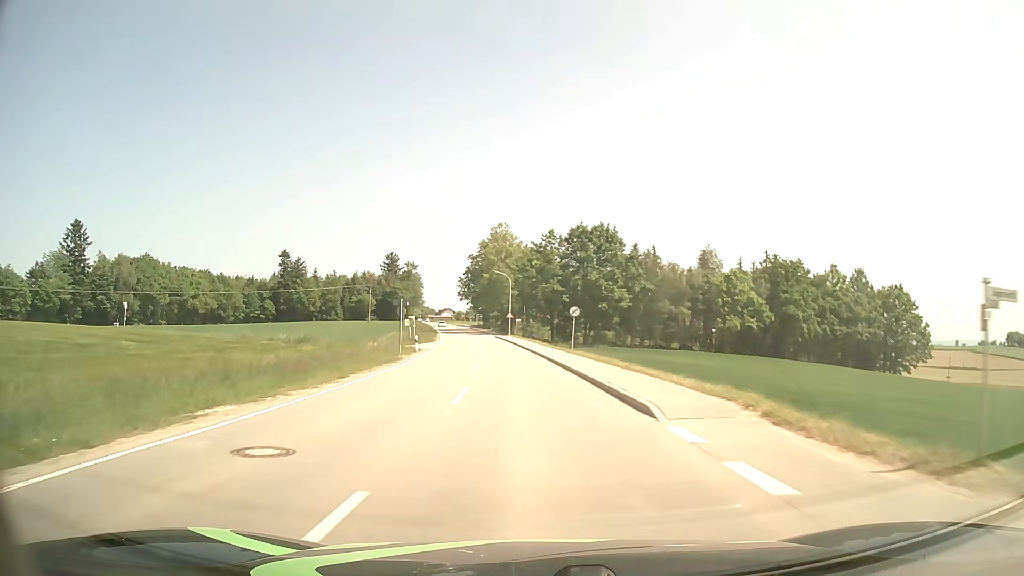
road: tertiary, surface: asphalt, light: Day
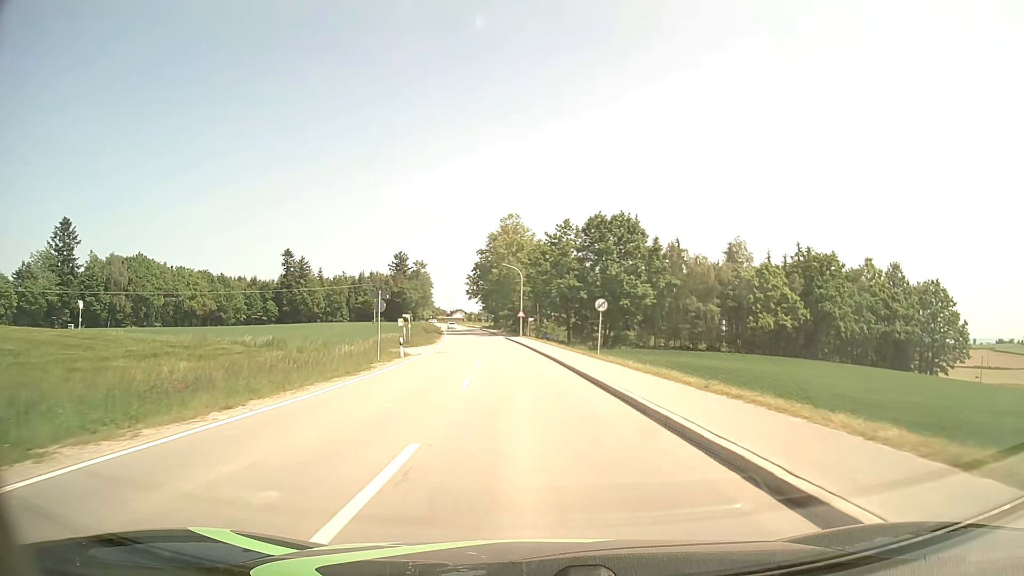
(-0.1, +9.1) m; -1°
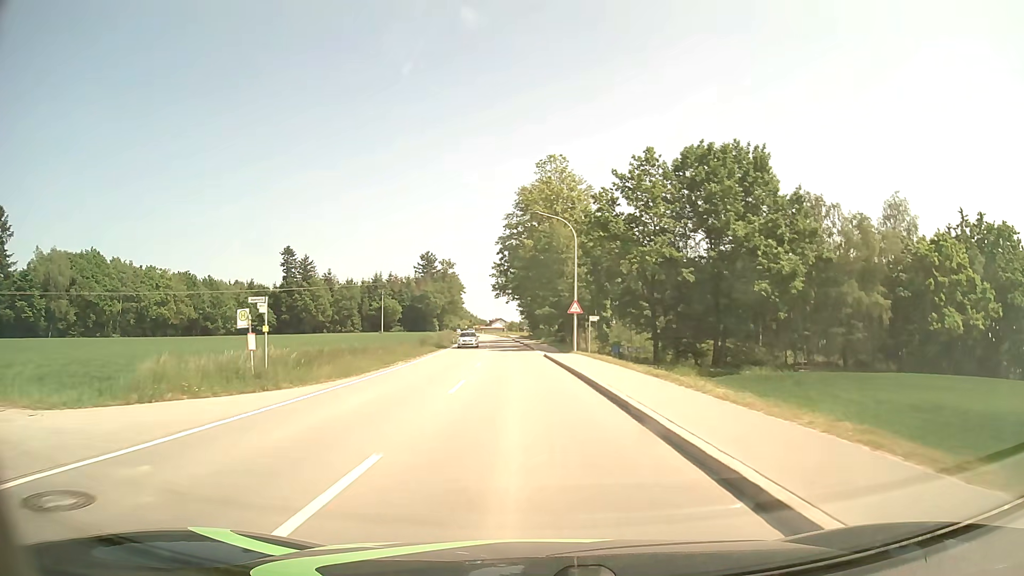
(-1.3, +36.3) m; -4°
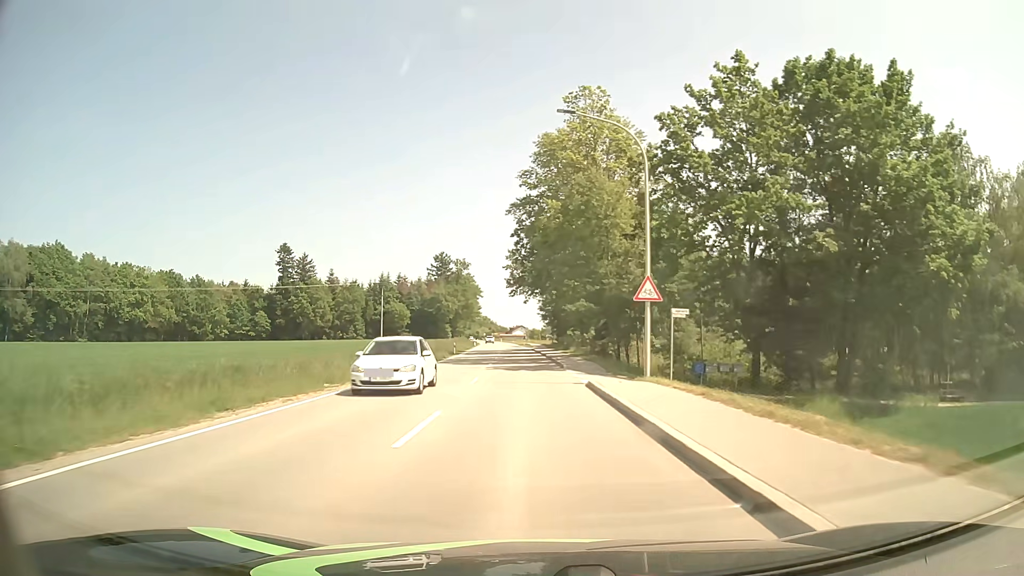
(-0.3, +18.9) m; -2°
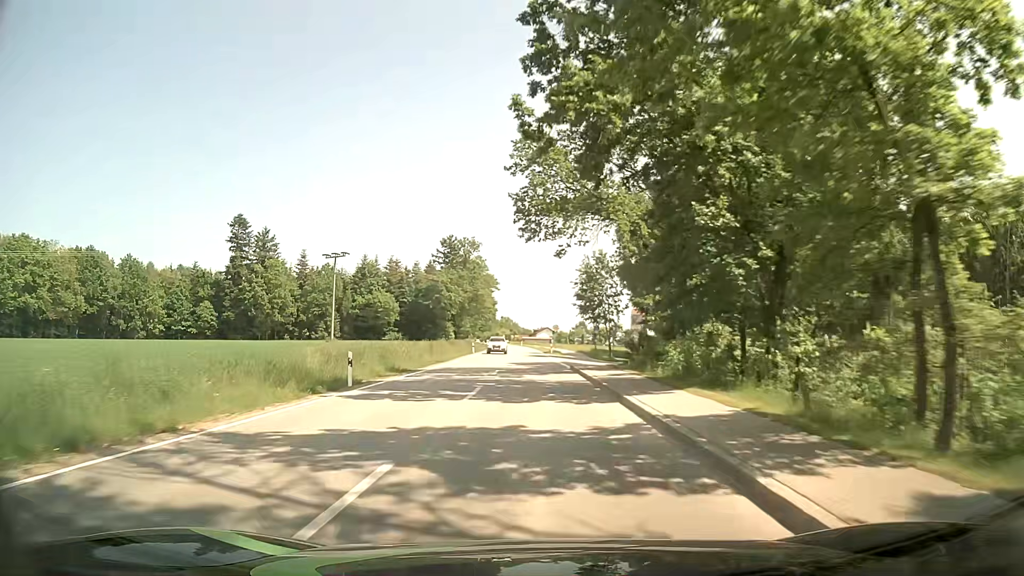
(-1.0, +41.4) m; -2°
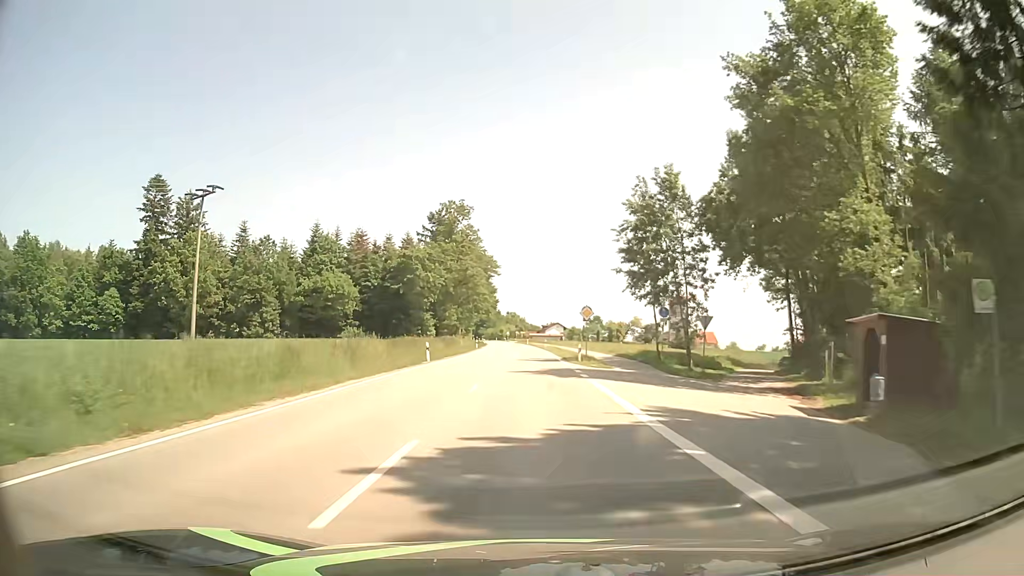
(-0.3, +34.2) m; -1°
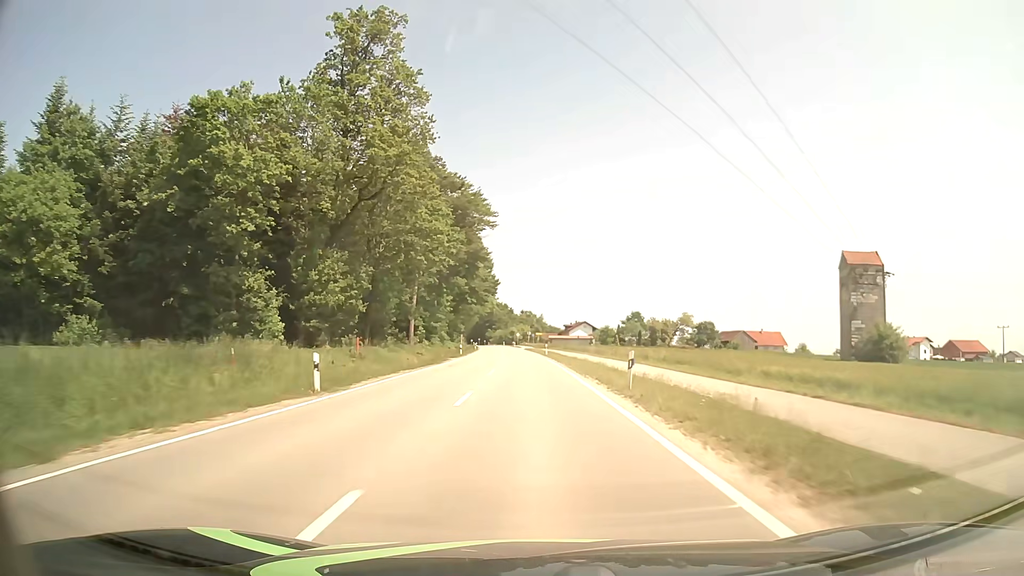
(-0.8, +62.6) m; -2°
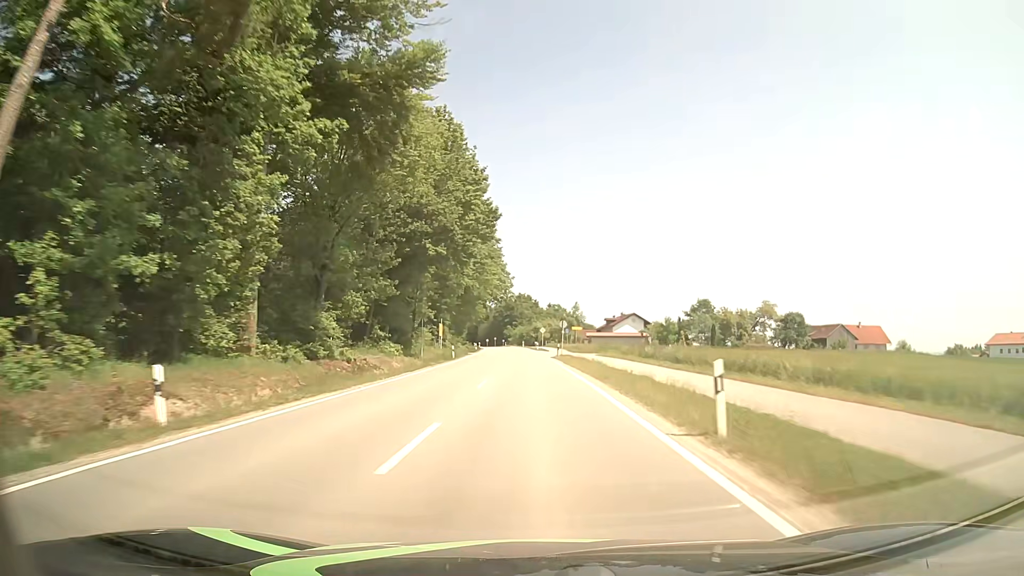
(-1.0, +54.9) m; -2°
(0, +10) (0, +20) (0, +30) (0, +40) (-1, +50) (-1, +60) (-1, +70) (-2, +80) (-2, +90) (-3, +100) m
